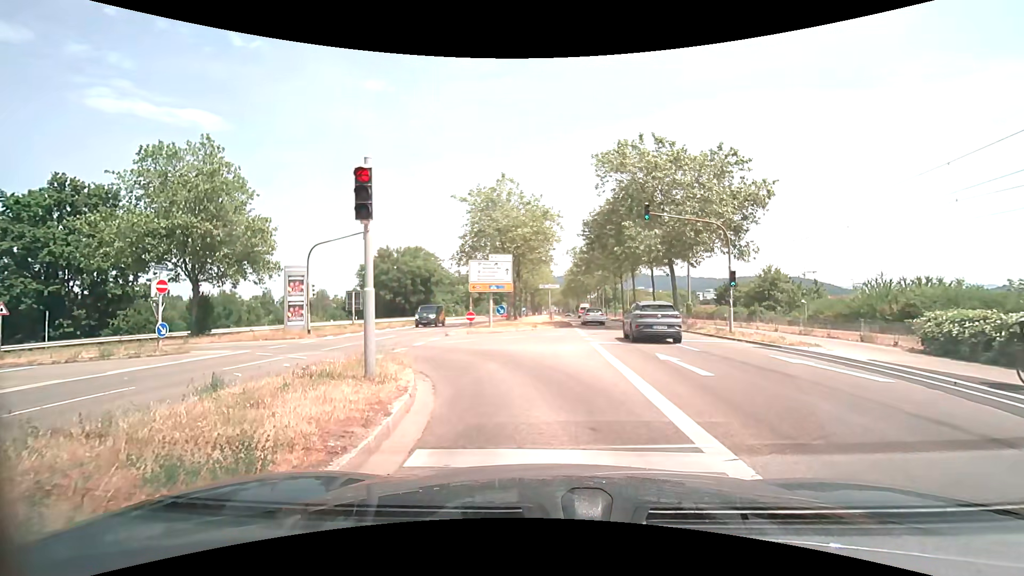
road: secondary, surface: asphalt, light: Day
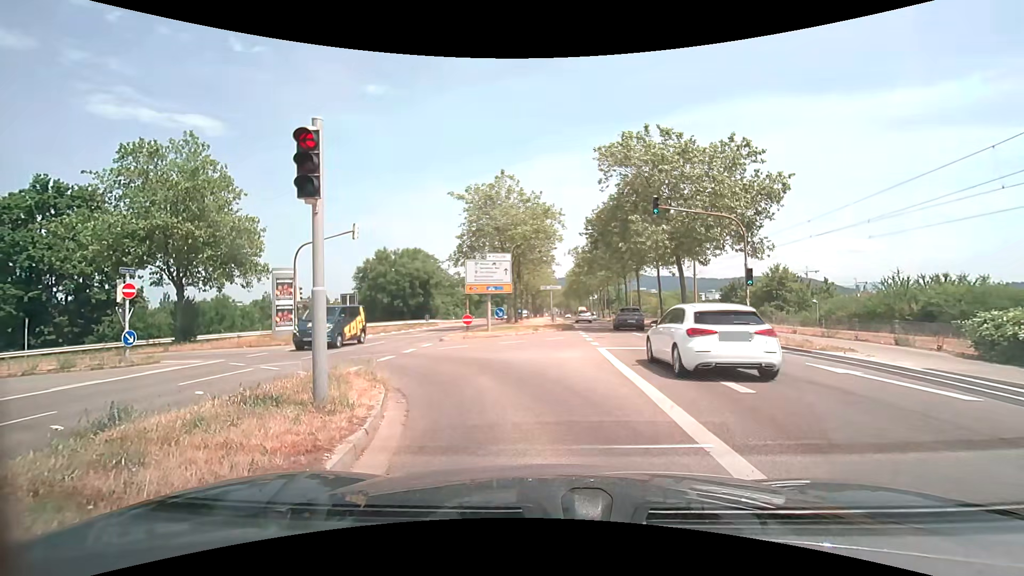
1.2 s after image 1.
(+0.1, +1.6) m; +2°
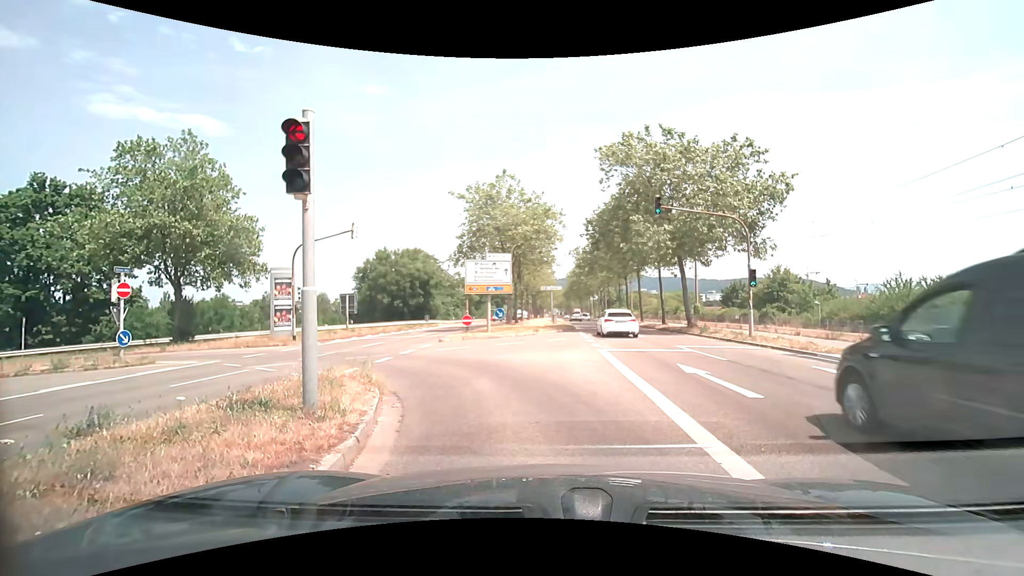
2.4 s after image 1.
(0.0, +0.3) m; 0°
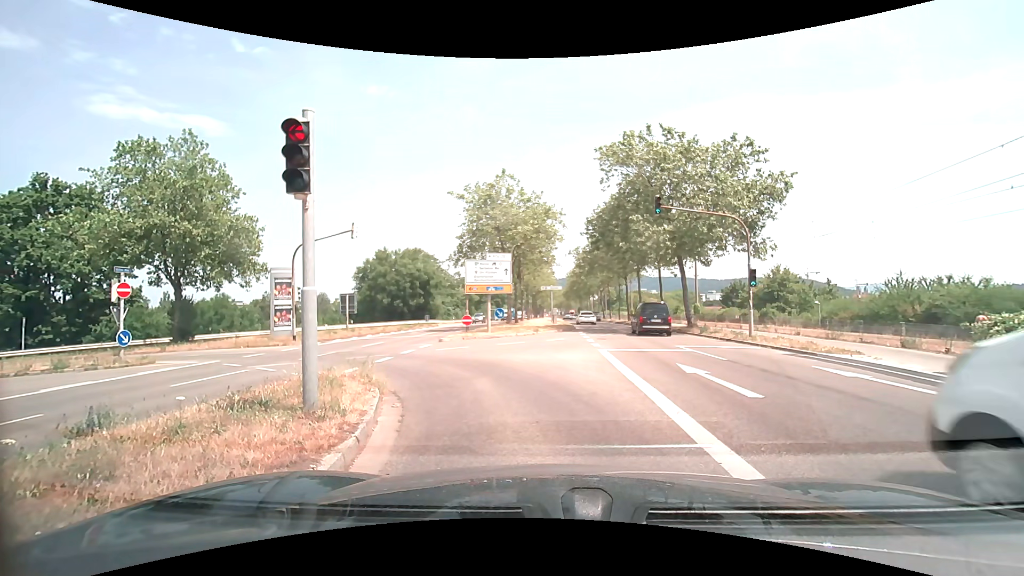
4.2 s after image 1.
(0.0, 0.0) m; 0°
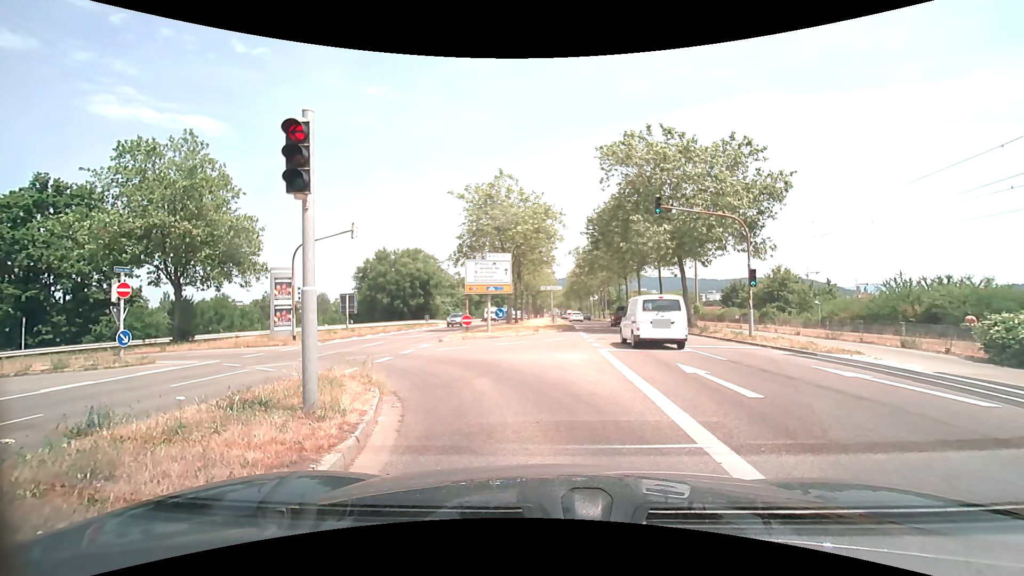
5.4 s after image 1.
(0.0, 0.0) m; 0°
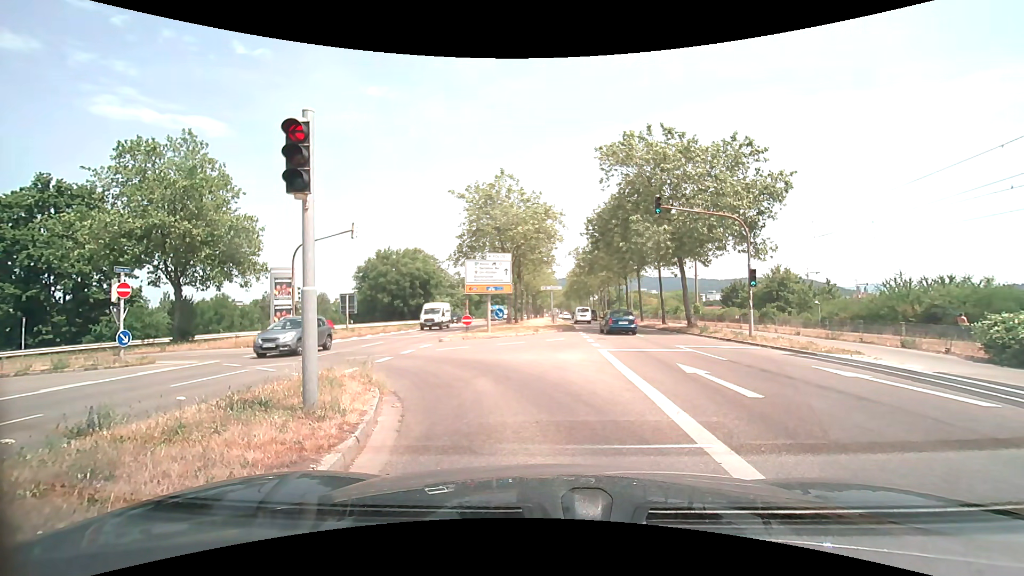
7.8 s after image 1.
(0.0, 0.0) m; 0°
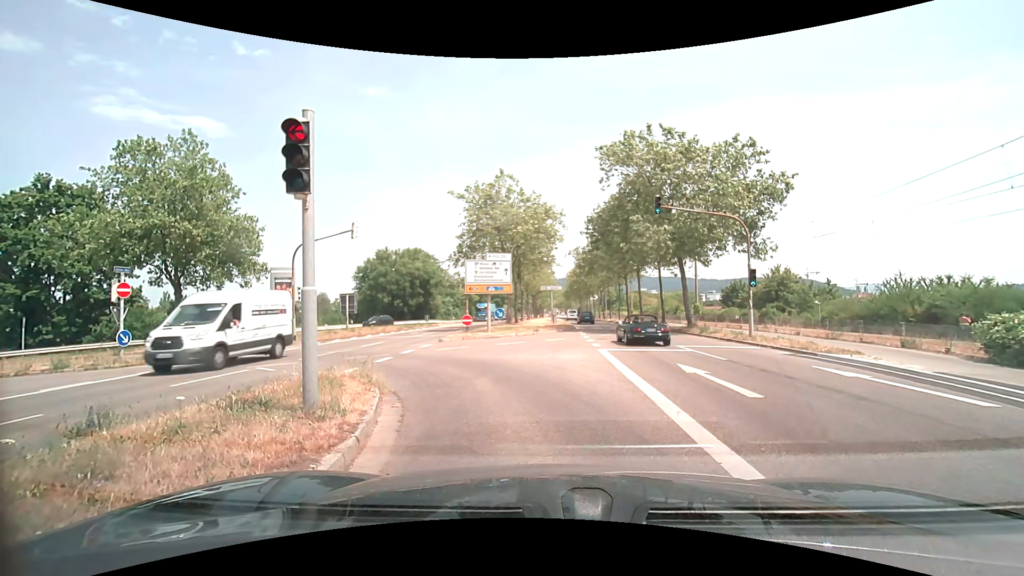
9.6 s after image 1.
(0.0, 0.0) m; 0°
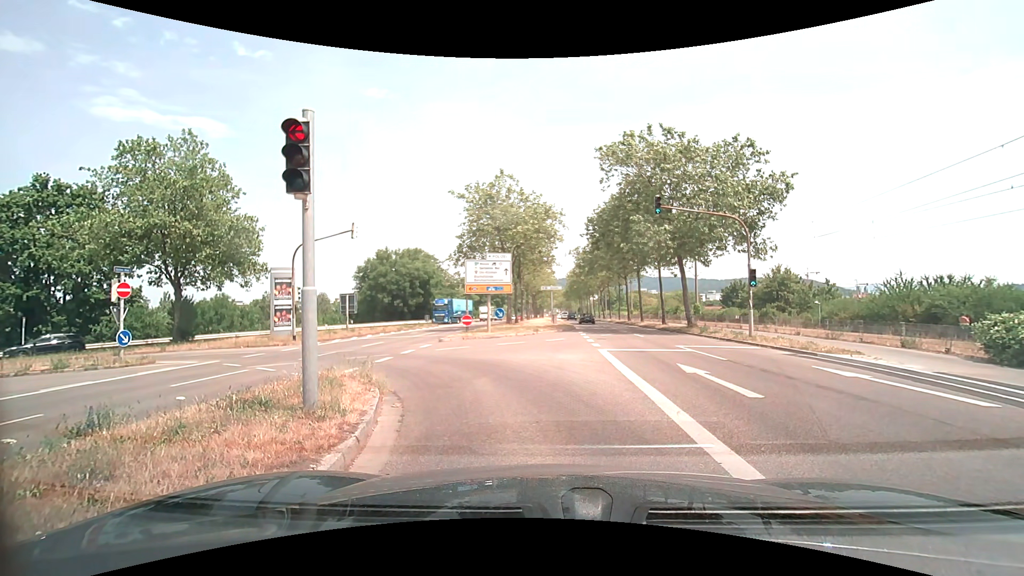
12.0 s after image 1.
(0.0, 0.0) m; 0°
